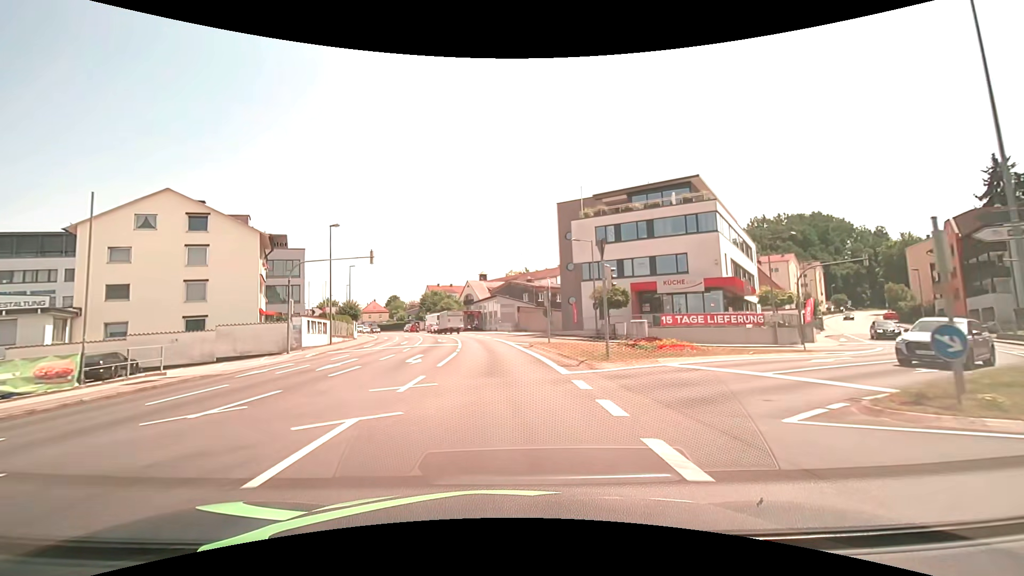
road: tertiary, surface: asphalt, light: Day
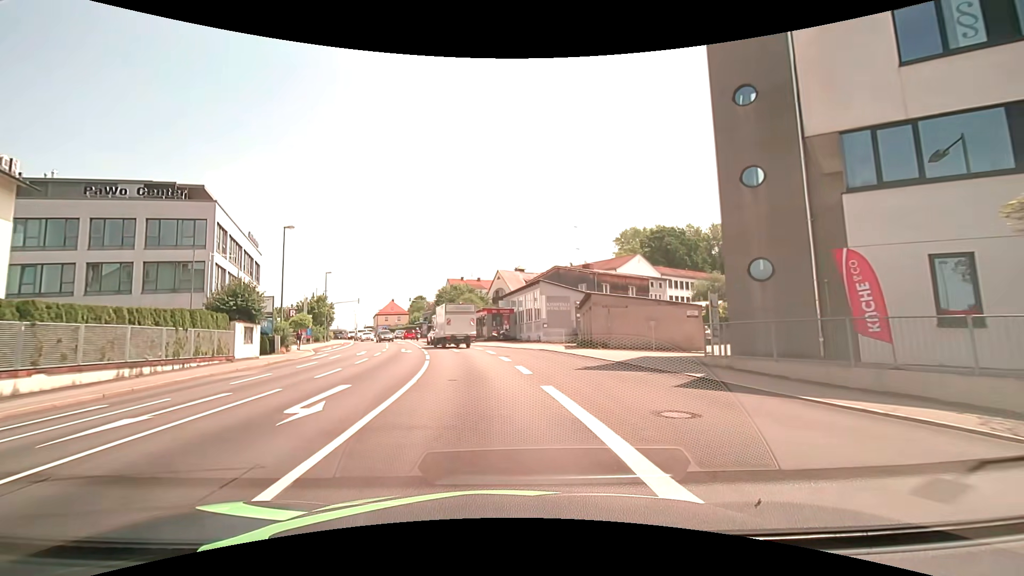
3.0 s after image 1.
(-0.9, +31.4) m; -5°
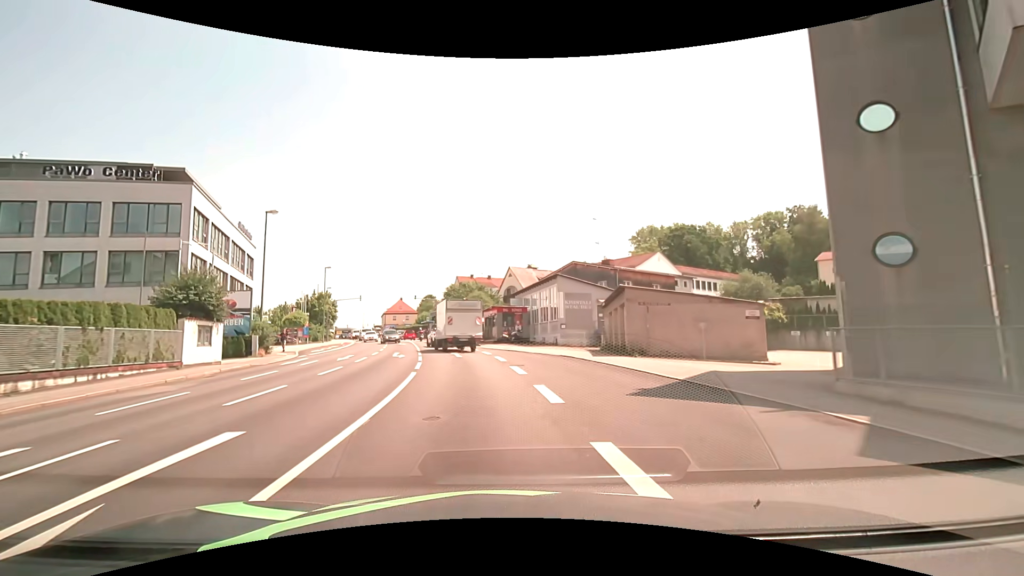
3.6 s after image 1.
(0.0, +5.3) m; -1°
(0, +10) (-1, +20) (-3, +30) (-5, +39) (-8, +49) (-10, +59) (-12, +69) (-15, +78) (-19, +87) (-24, +96) m
